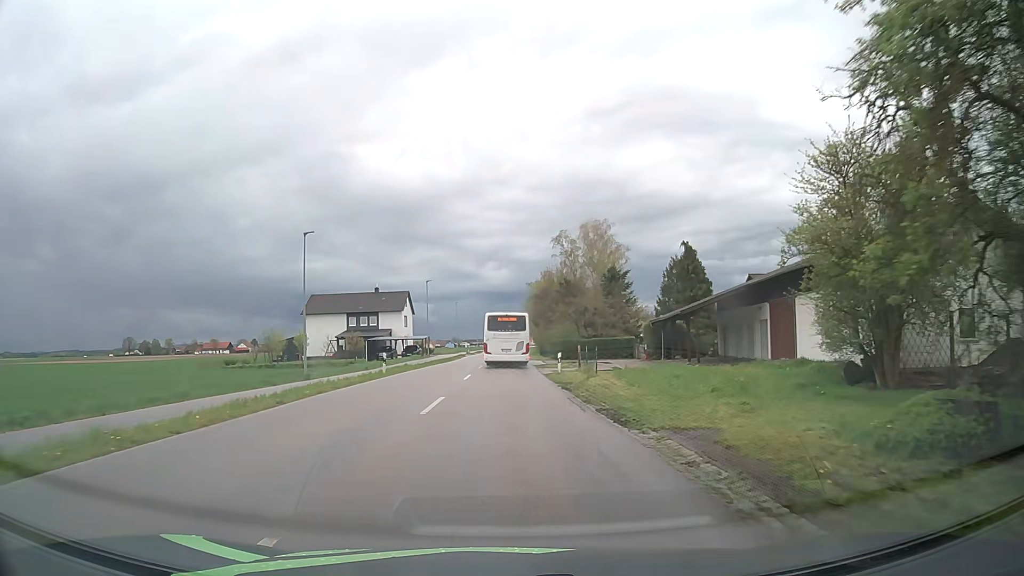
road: secondary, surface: asphalt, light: Day
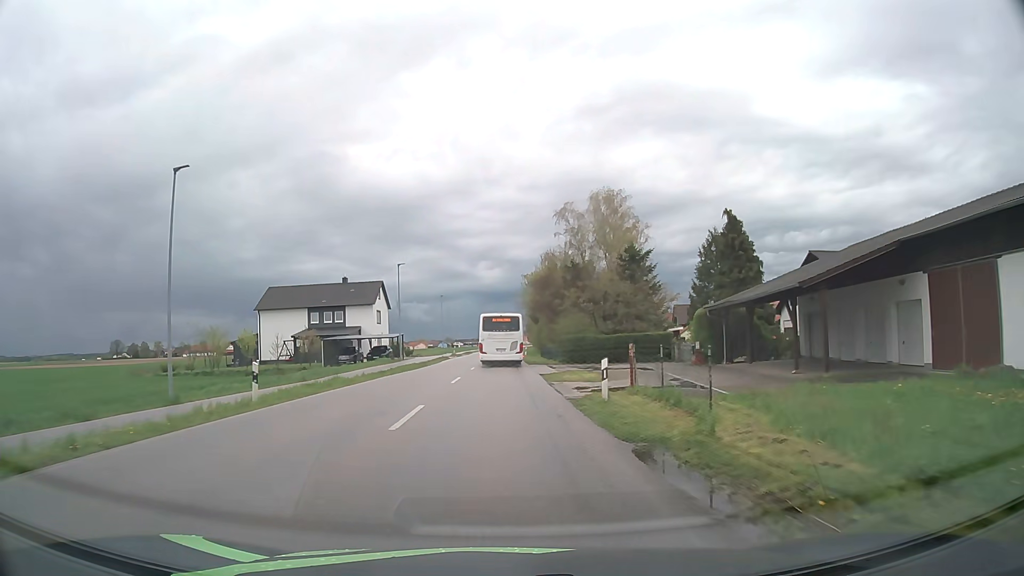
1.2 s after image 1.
(+0.1, +15.2) m; +1°
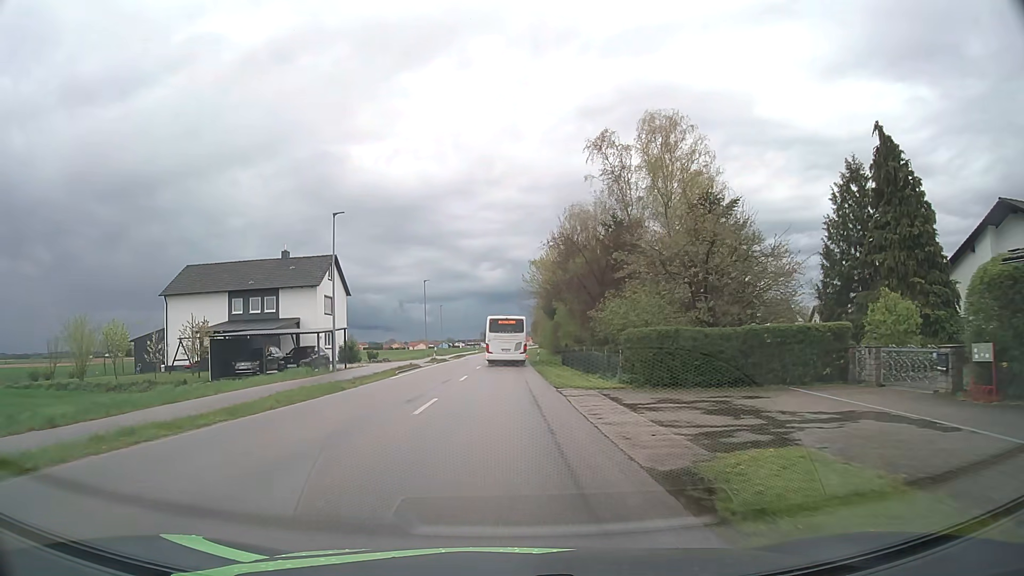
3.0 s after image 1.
(0.0, +22.8) m; 0°
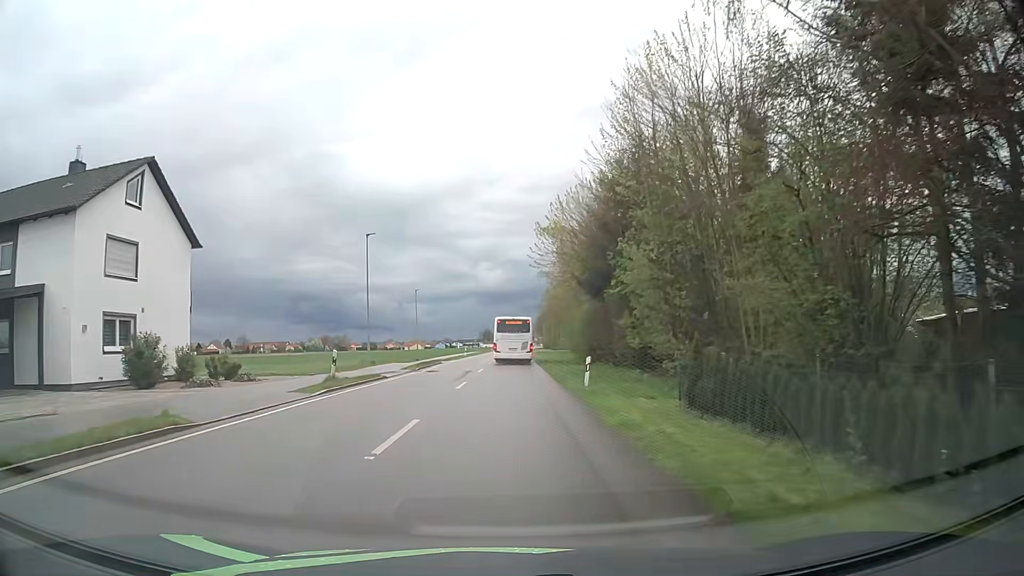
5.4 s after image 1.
(-0.1, +30.5) m; 0°
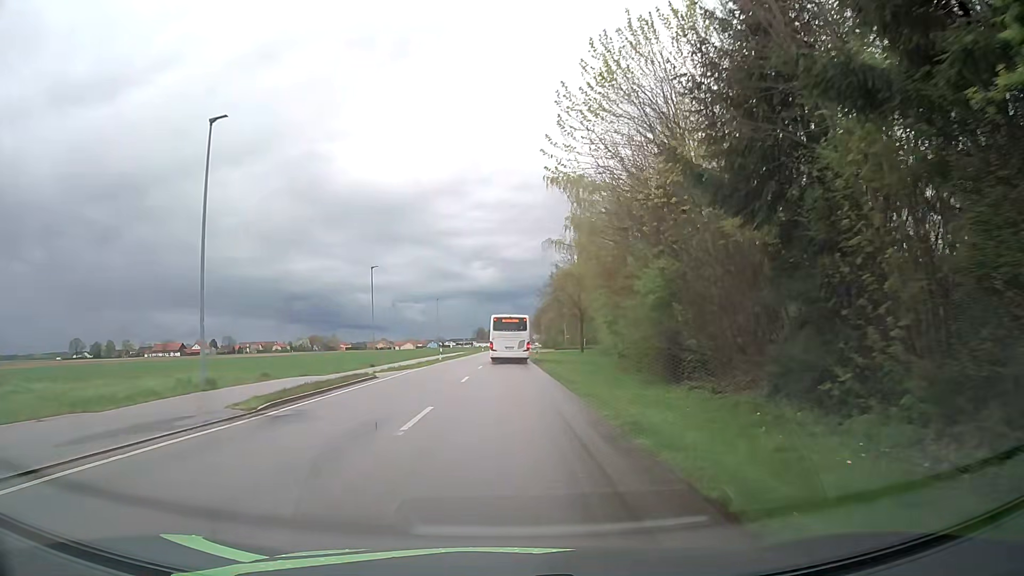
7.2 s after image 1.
(+0.1, +22.9) m; 0°
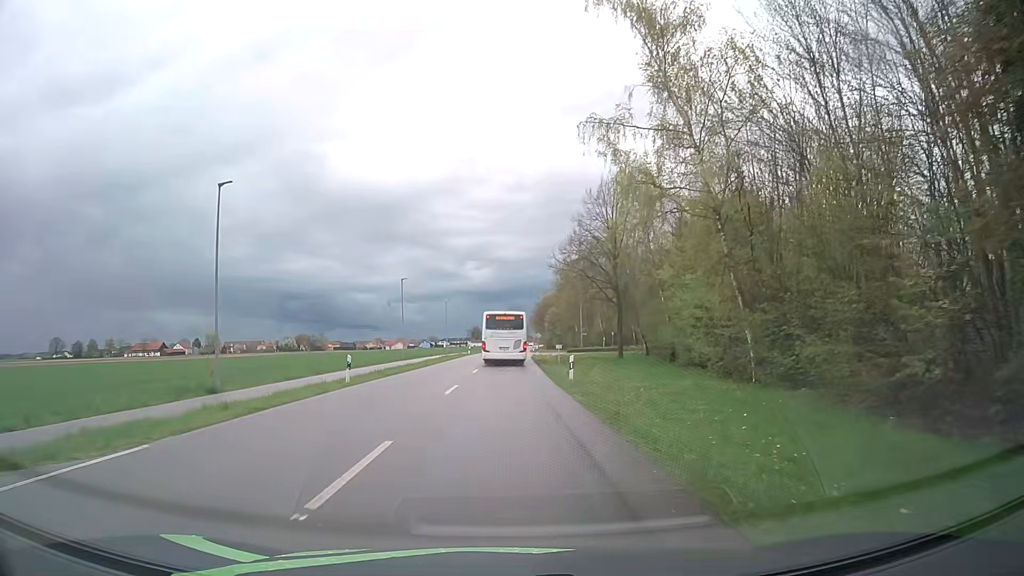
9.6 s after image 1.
(+0.1, +30.3) m; 0°
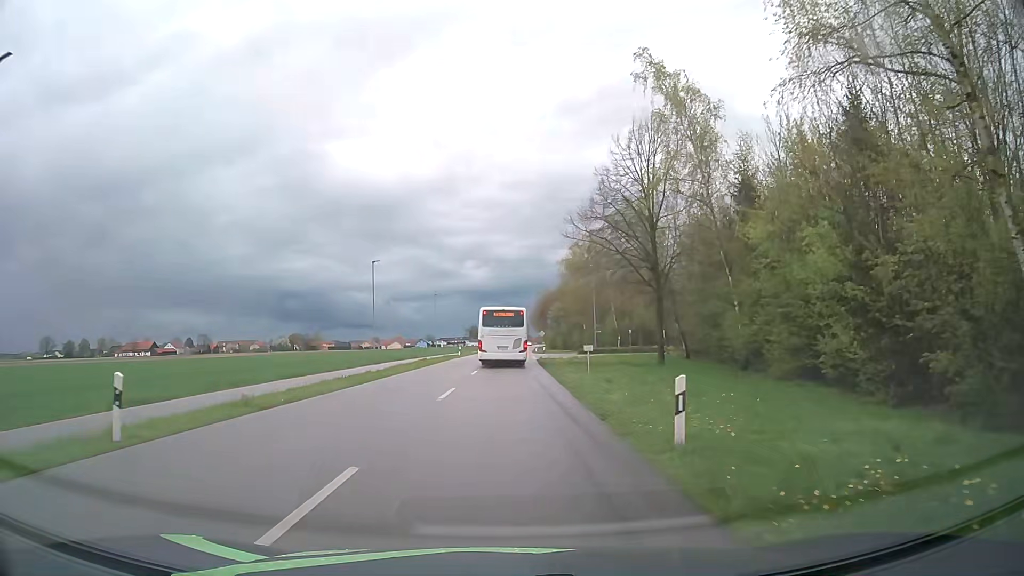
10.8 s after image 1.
(+0.1, +14.3) m; 0°
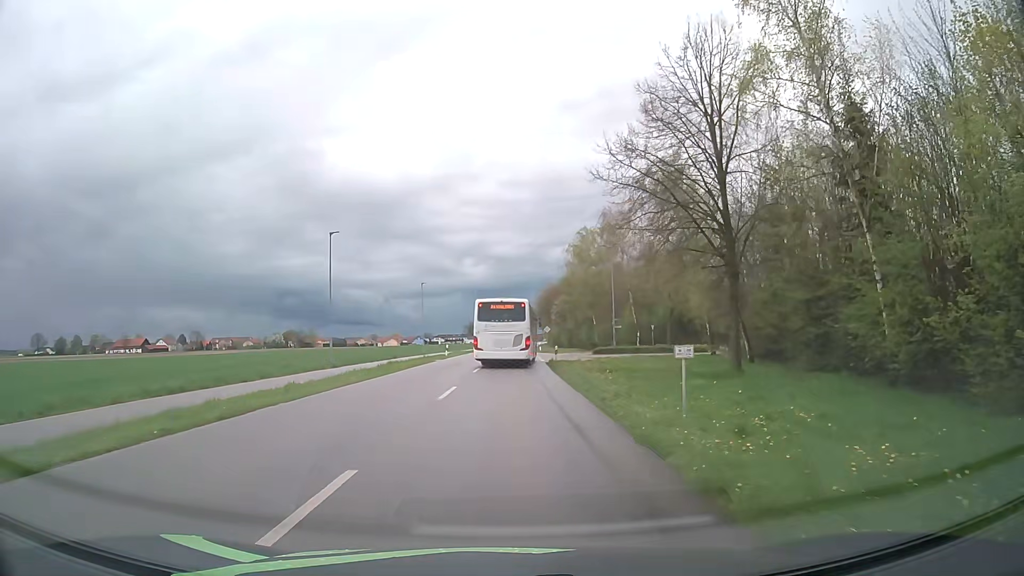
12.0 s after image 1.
(0.0, +13.0) m; 0°
(0, +10) (0, +20) (0, +30) (0, +40) (+4, +49) (+12, +55) (+22, +57) (+32, +57) (+42, +56) (+52, +58) m
